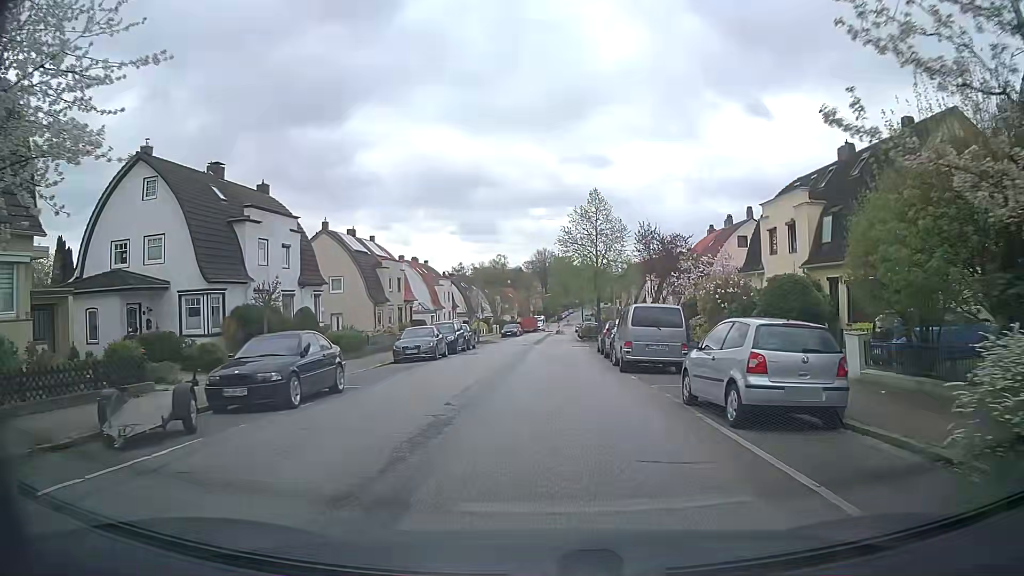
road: tertiary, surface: asphalt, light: Day
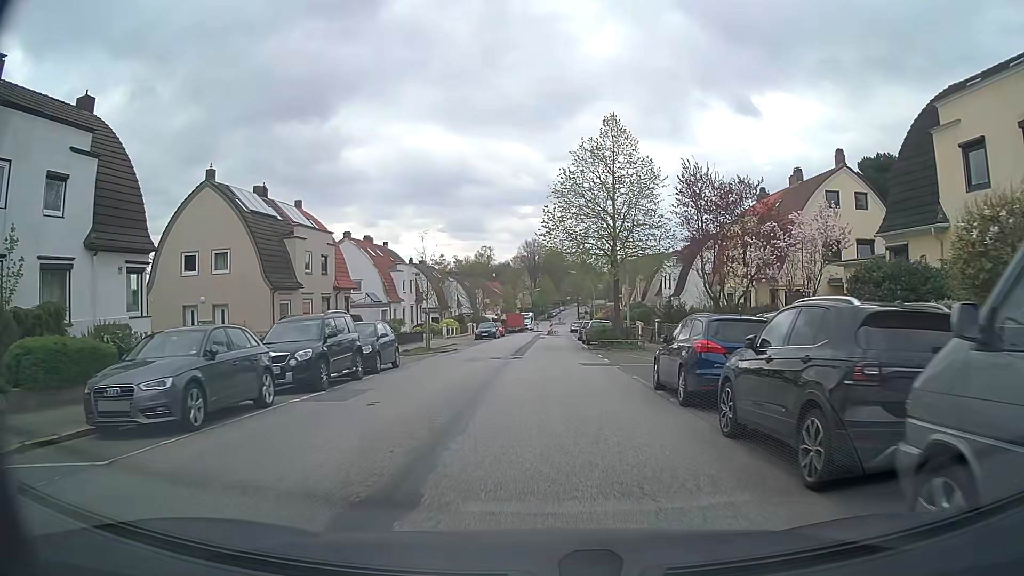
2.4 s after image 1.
(+0.2, +18.9) m; +1°
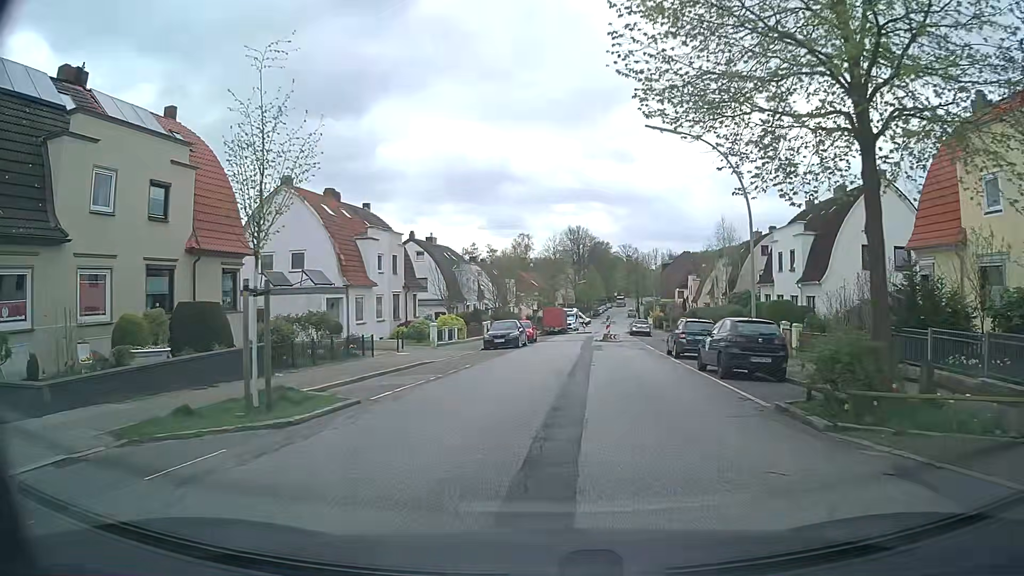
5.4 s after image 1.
(-0.4, +23.5) m; -3°
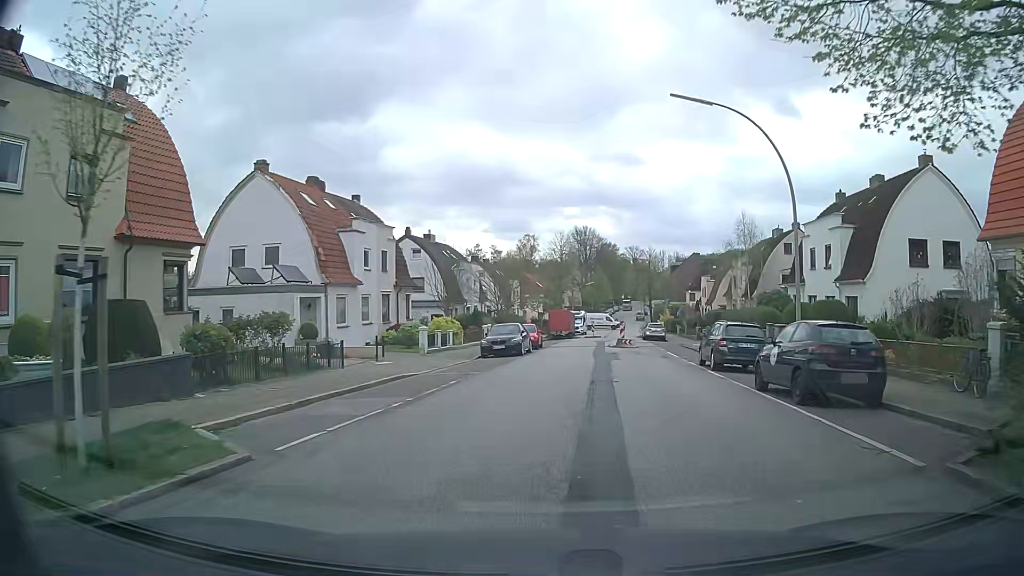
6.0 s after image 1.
(0.0, +4.7) m; 0°
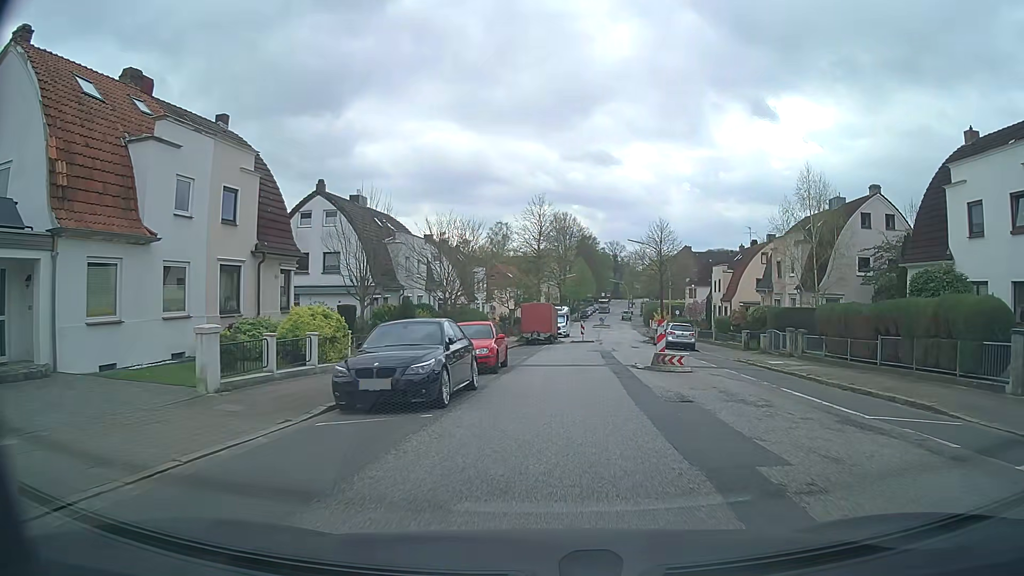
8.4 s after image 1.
(+0.1, +18.7) m; +2°
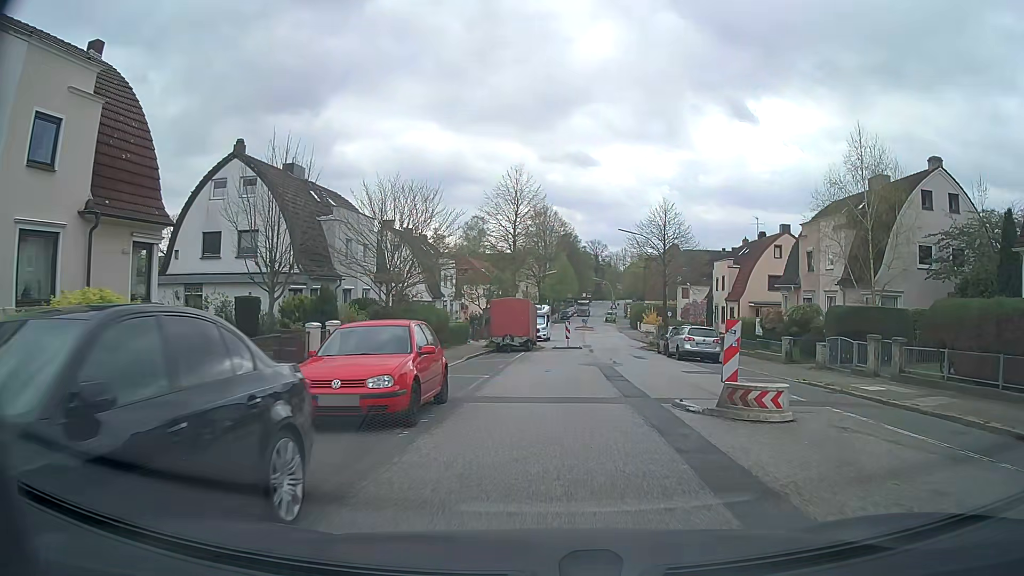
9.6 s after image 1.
(+0.1, +9.4) m; +2°
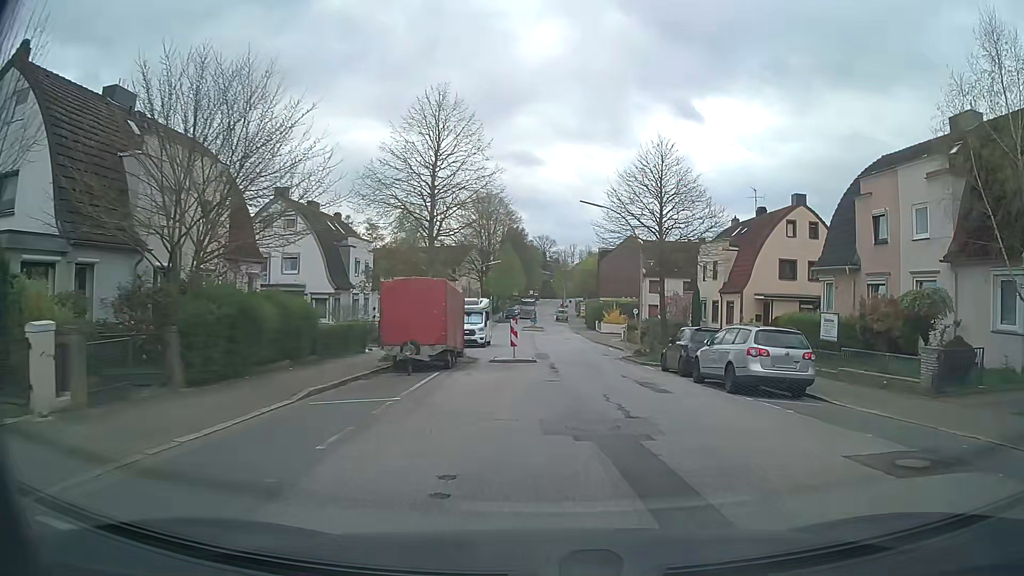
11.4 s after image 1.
(+0.4, +14.1) m; +5°
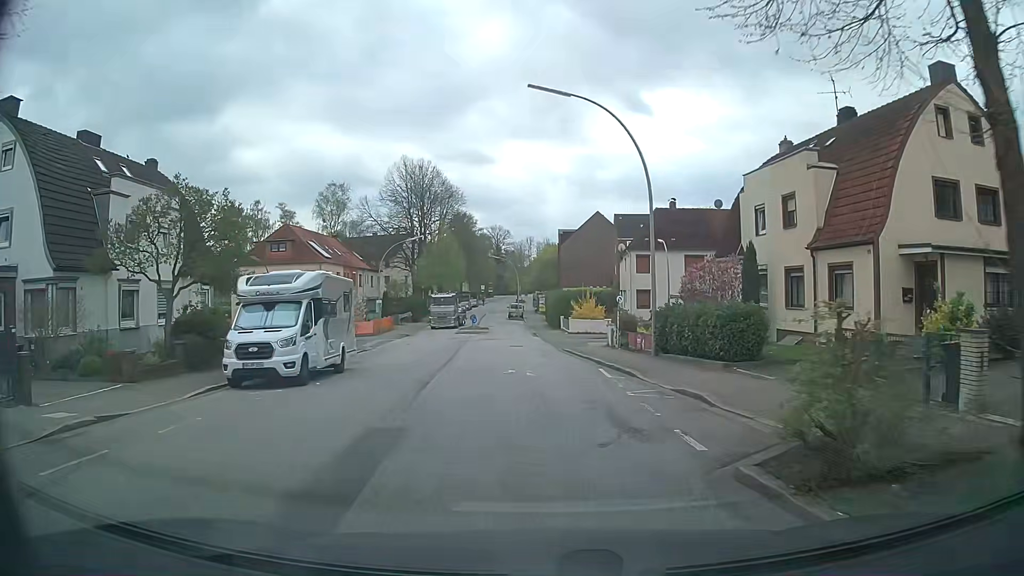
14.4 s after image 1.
(+1.3, +23.3) m; +4°
(0, +10) (-1, +20) (-1, +30) (-2, +40) (-3, +50) (-3, +60) (-5, +70) (-6, +80) (-7, +90) (-8, +100) m
